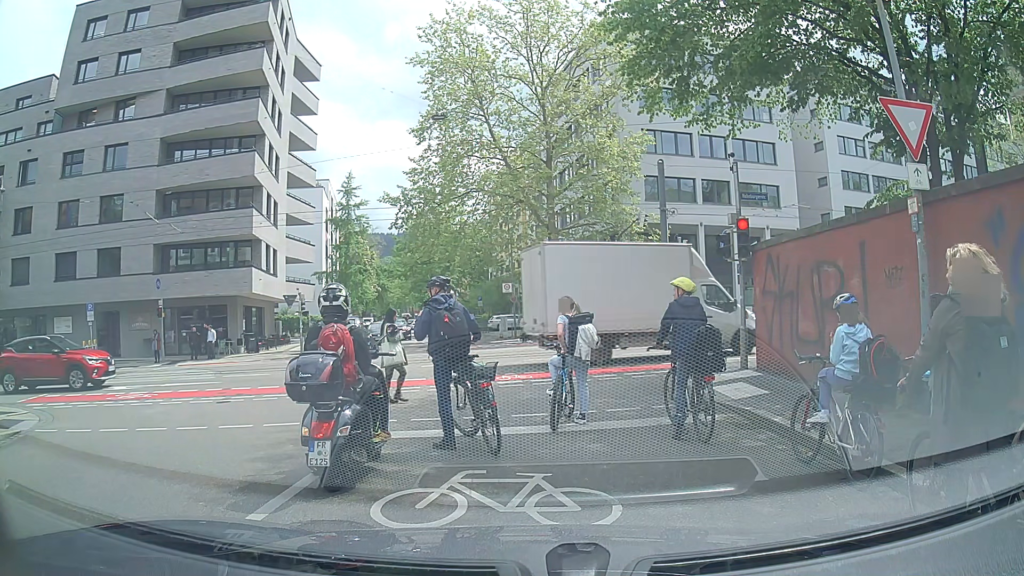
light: Day
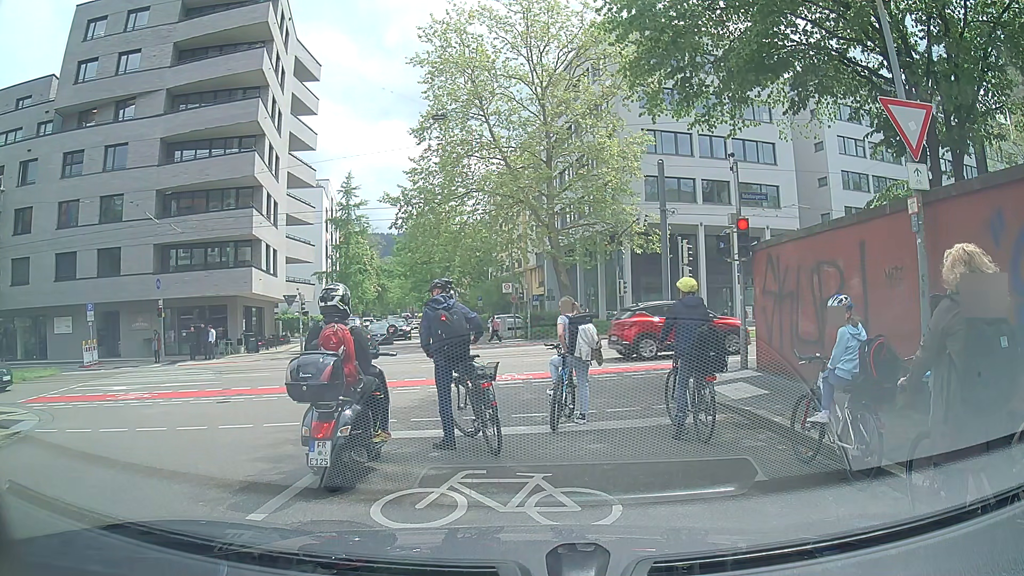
(0.0, 0.0) m; 0°
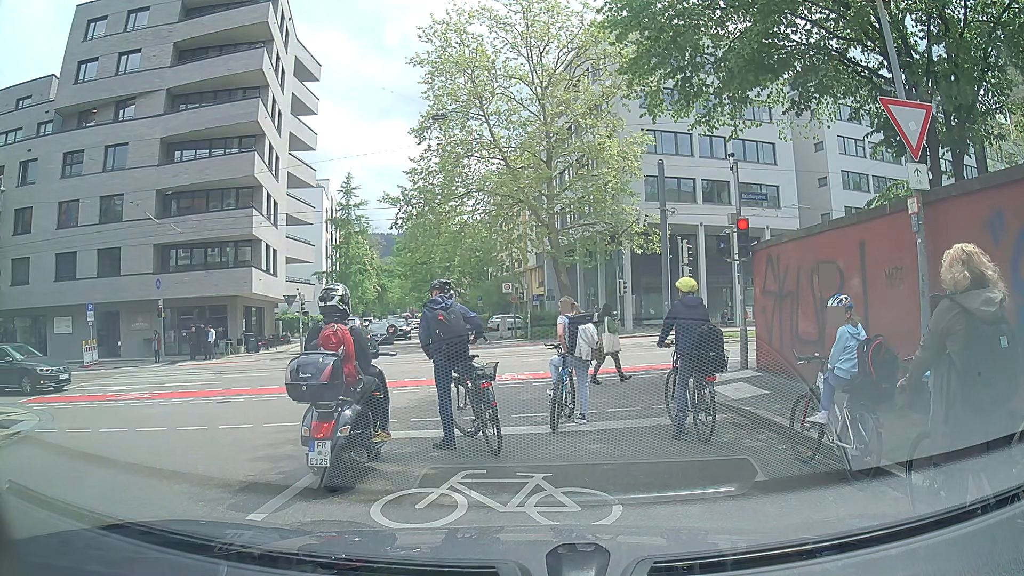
(0.0, 0.0) m; 0°
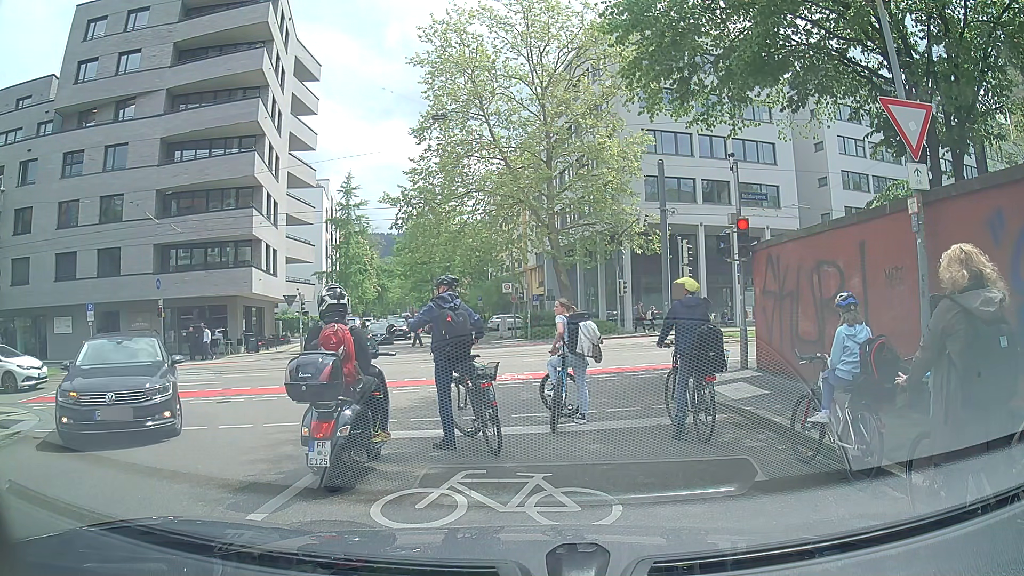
(0.0, 0.0) m; 0°
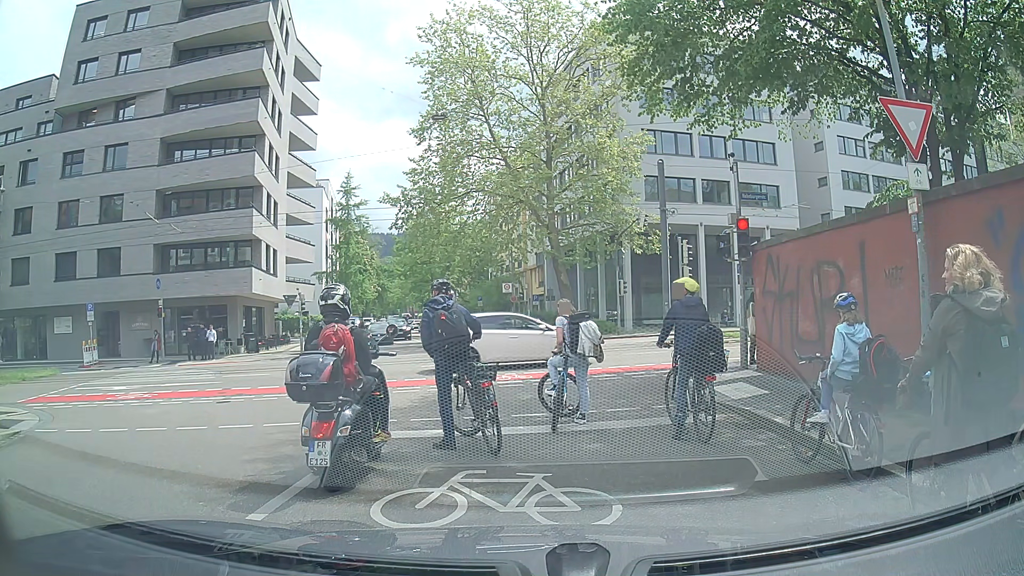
(0.0, 0.0) m; 0°
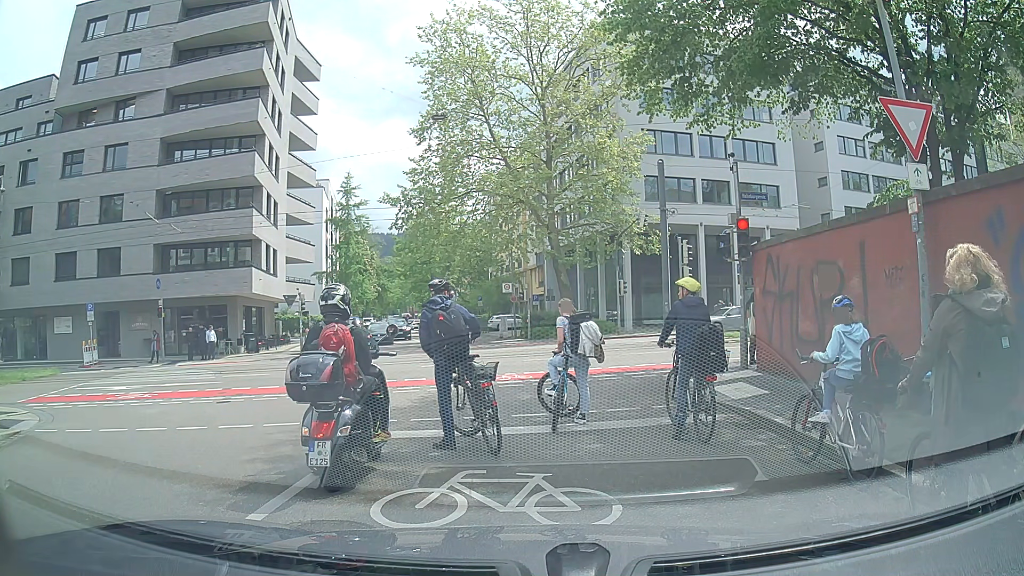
(0.0, 0.0) m; 0°
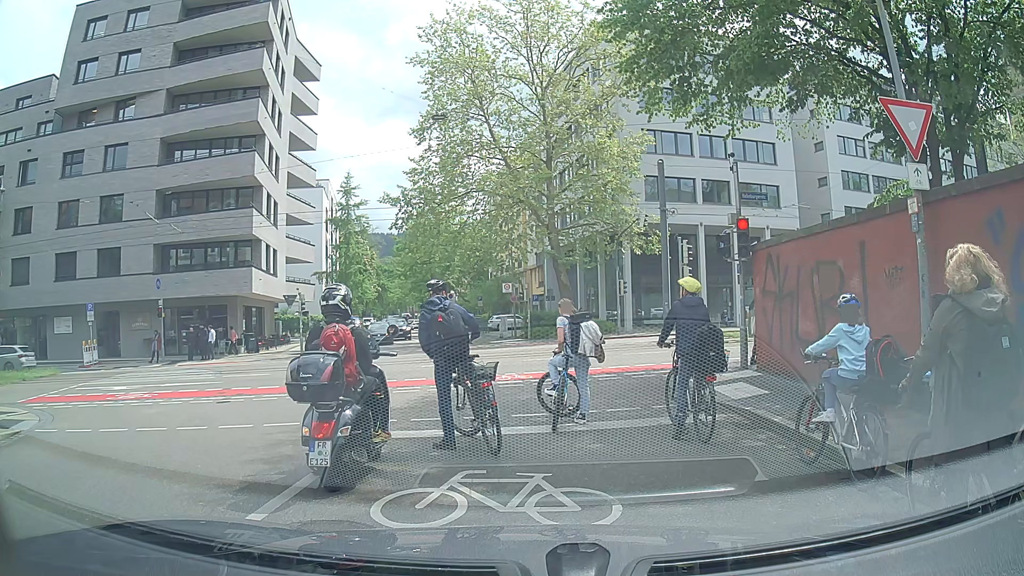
(0.0, 0.0) m; 0°
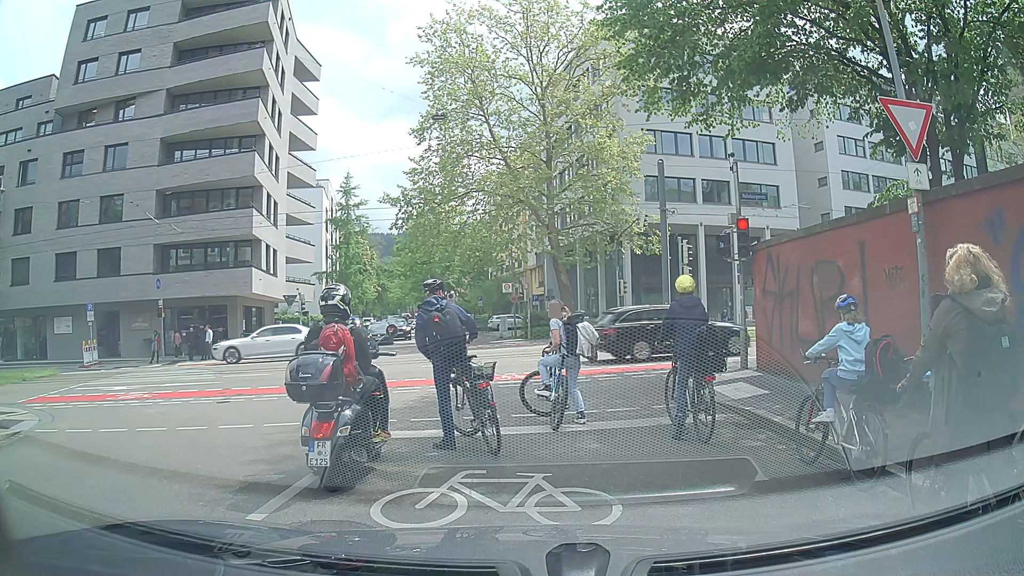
(0.0, 0.0) m; 0°
